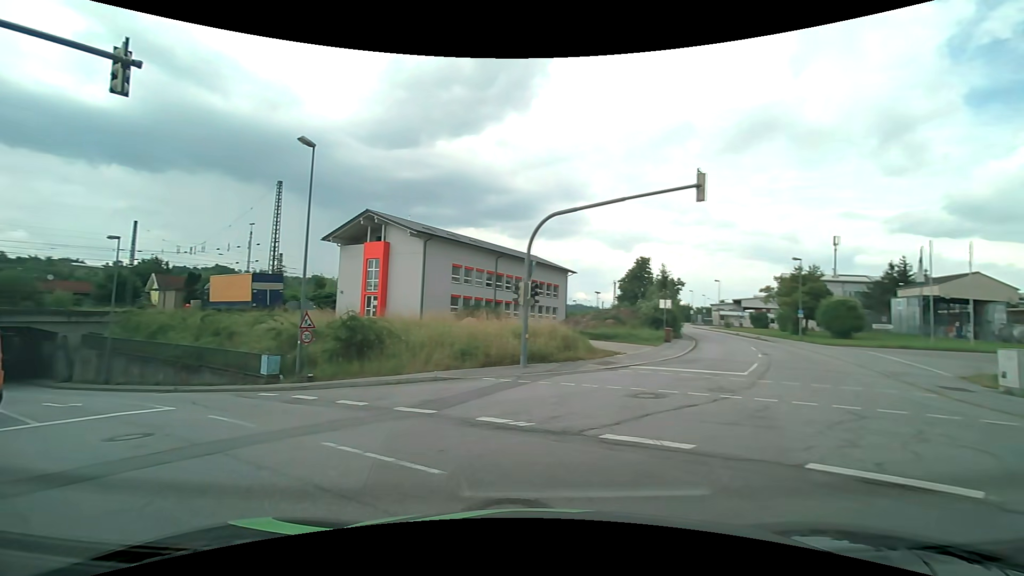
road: residential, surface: asphalt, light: Day
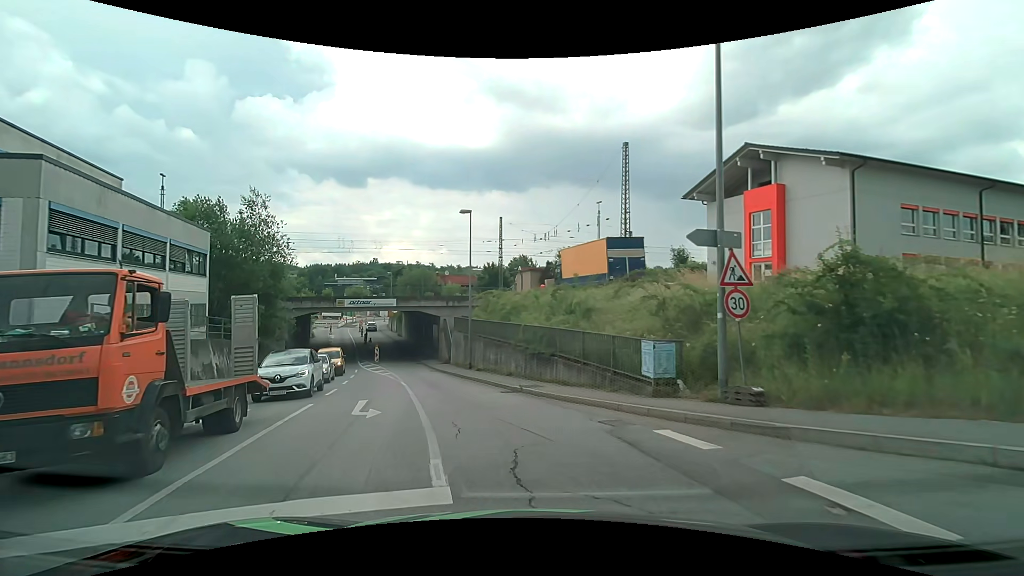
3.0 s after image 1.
(-5.3, +11.3) m; -37°
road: tertiary
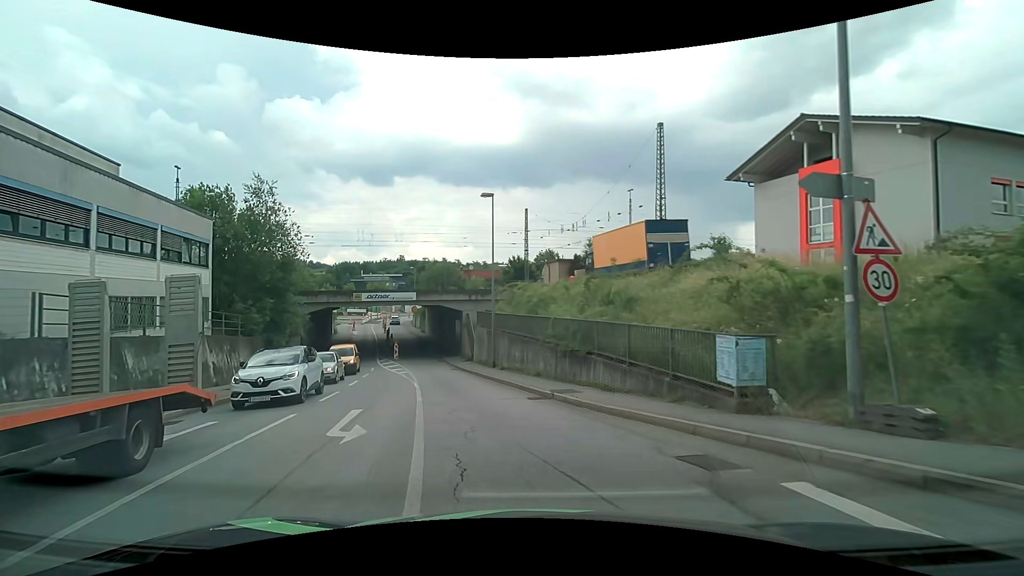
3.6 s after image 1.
(-0.1, +3.0) m; -4°
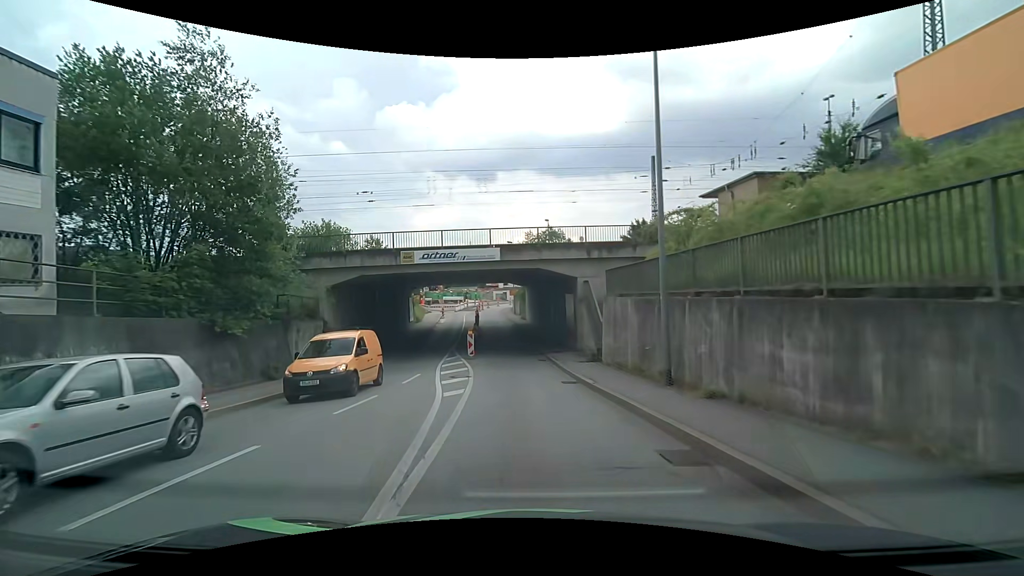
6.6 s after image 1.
(-2.5, +17.1) m; -13°
